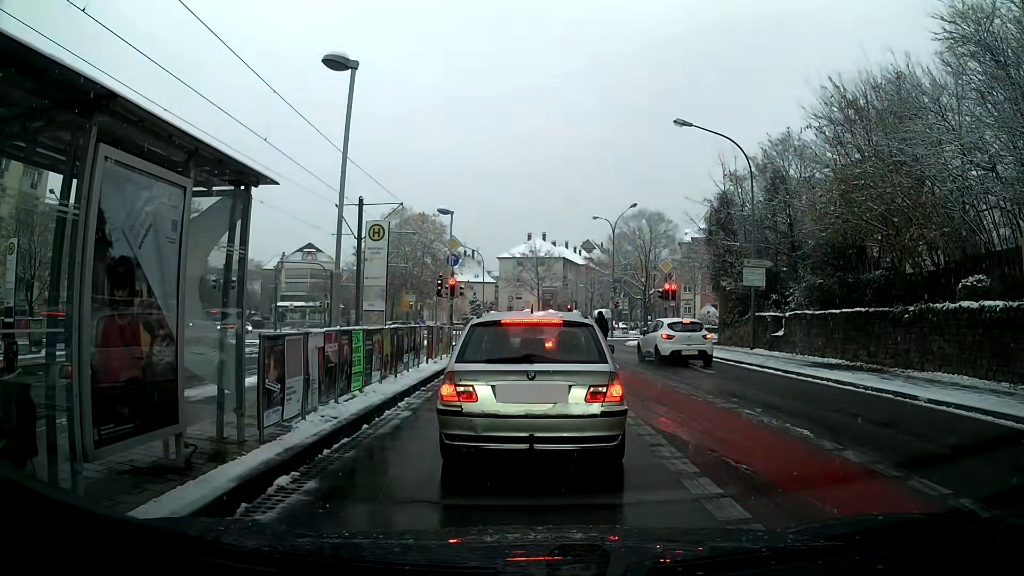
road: secondary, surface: asphalt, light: Day
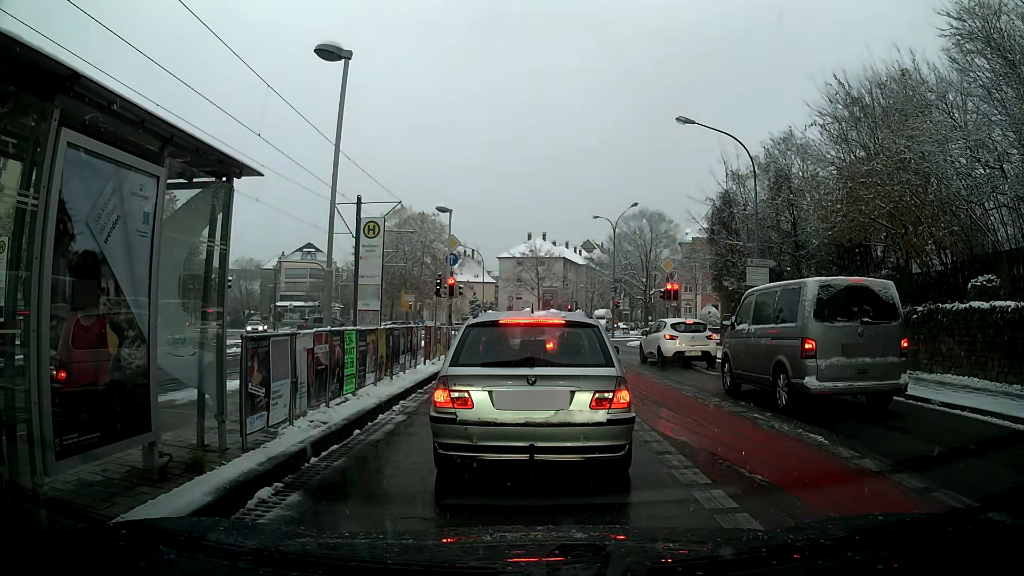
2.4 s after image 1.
(0.0, +0.5) m; 0°
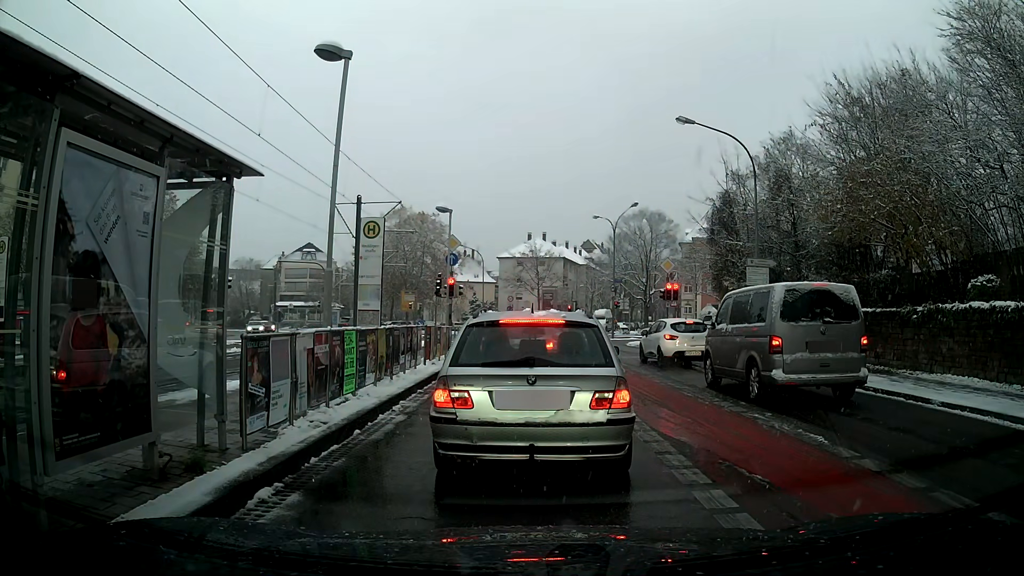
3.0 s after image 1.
(0.0, 0.0) m; 0°
